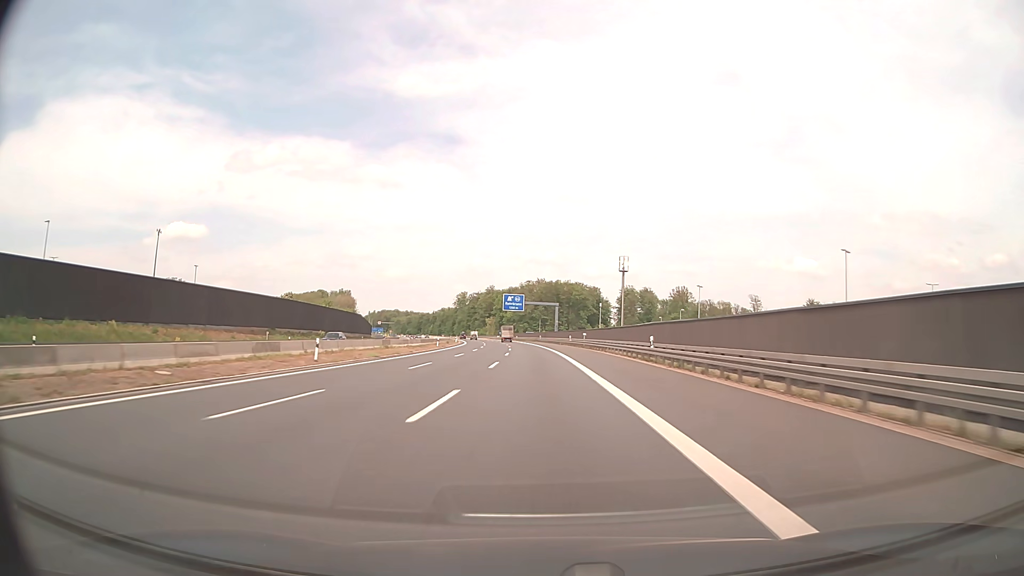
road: motorway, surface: asphalt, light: Day
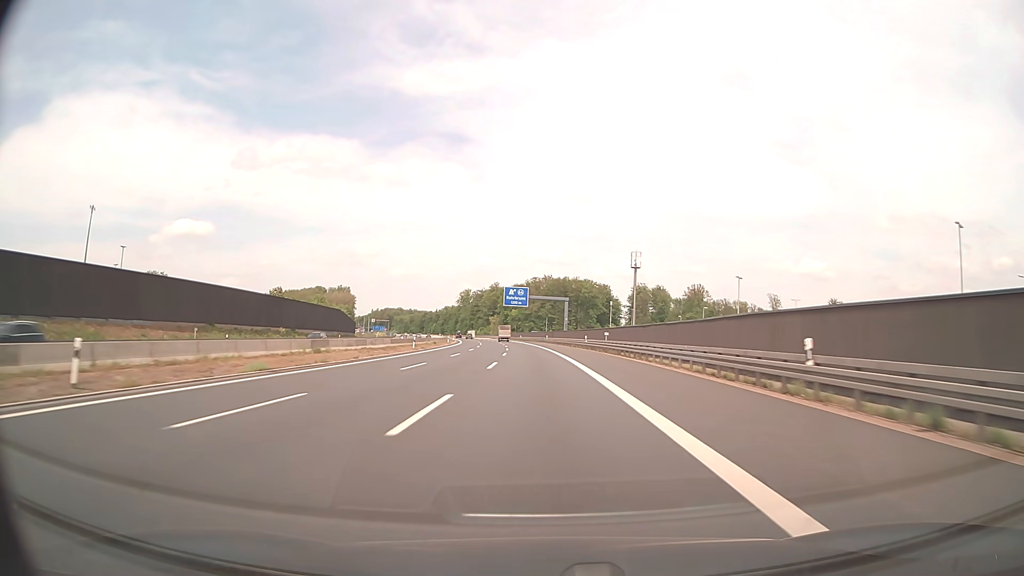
(-0.1, +19.5) m; -1°
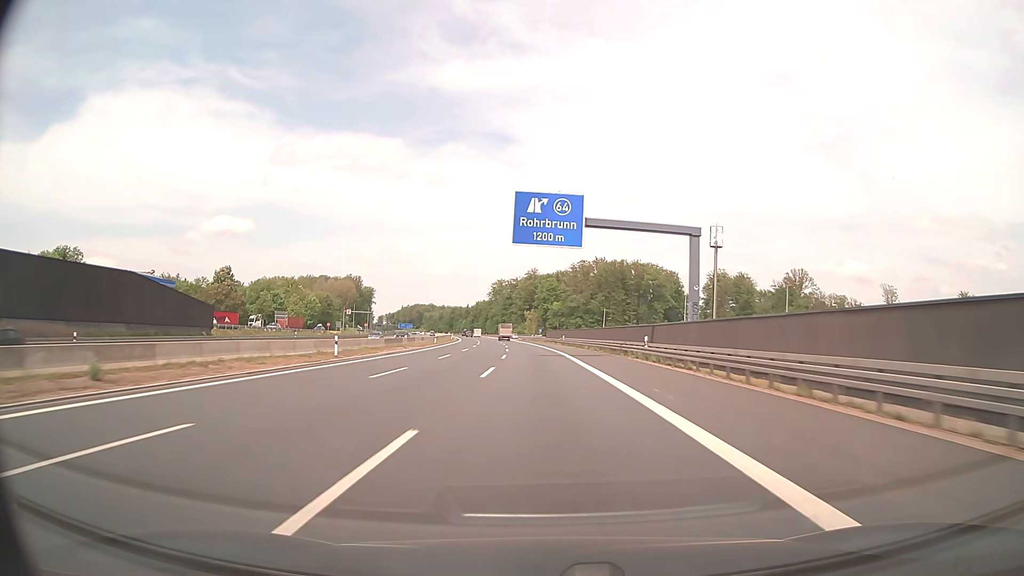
(-2.3, +78.0) m; -4°
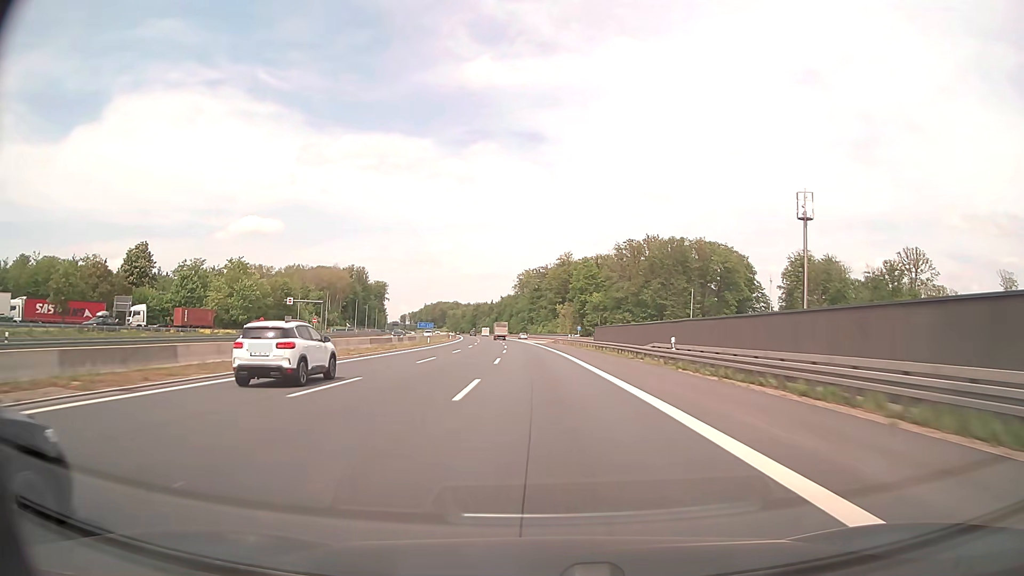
(-1.4, +58.7) m; -3°
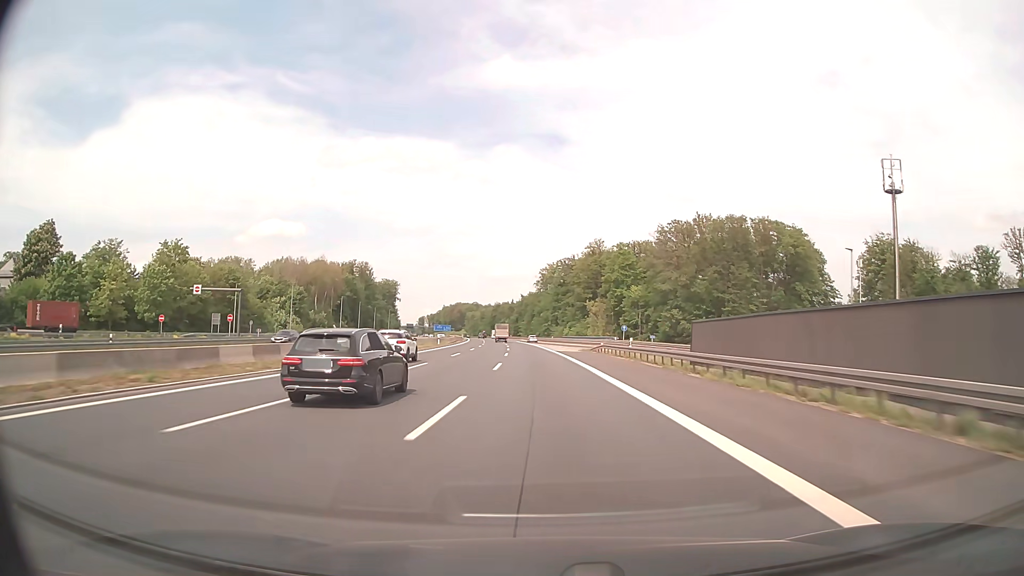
(-0.7, +39.2) m; -2°
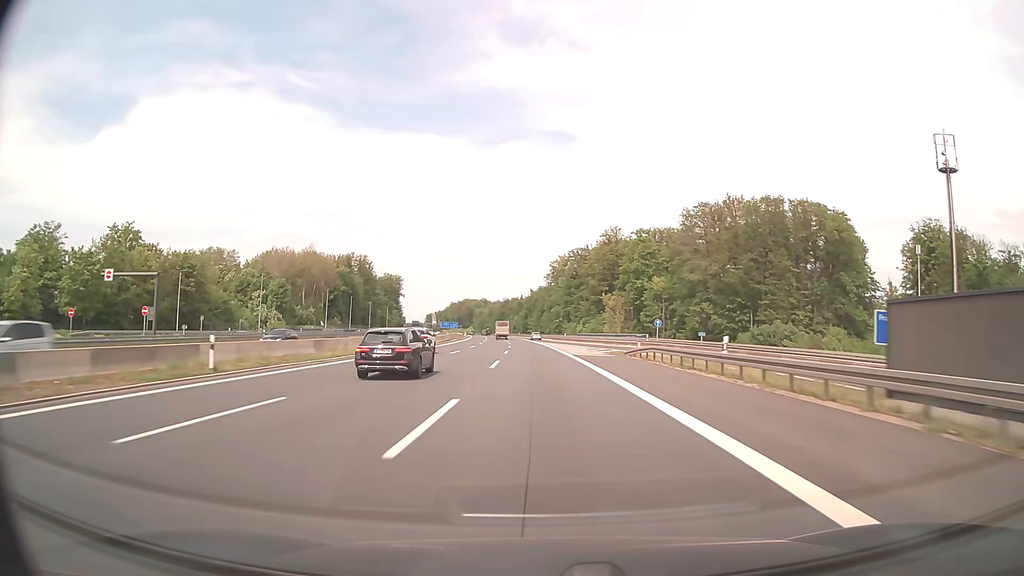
(-0.1, +19.6) m; -1°
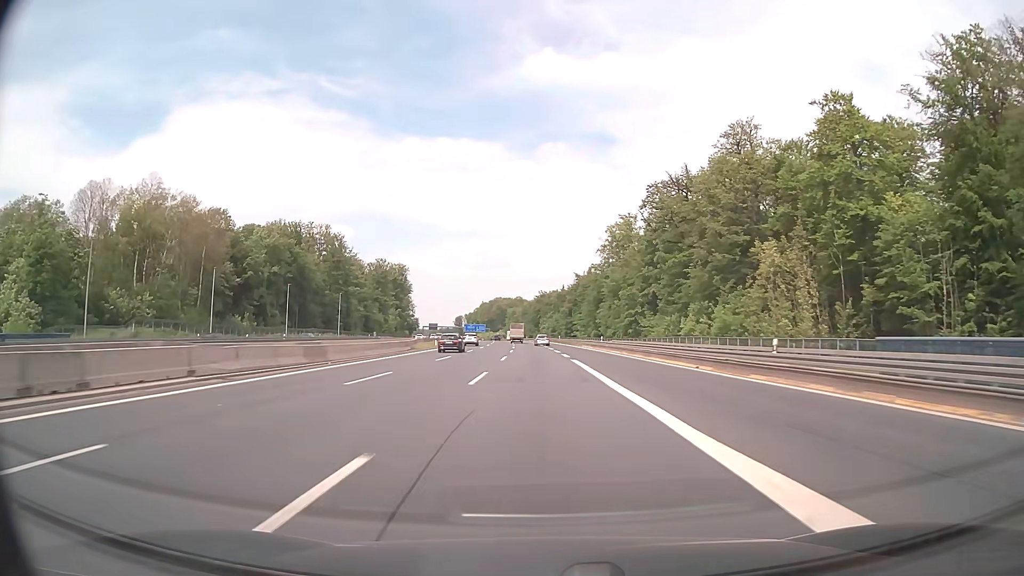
(-3.2, +97.6) m; -4°
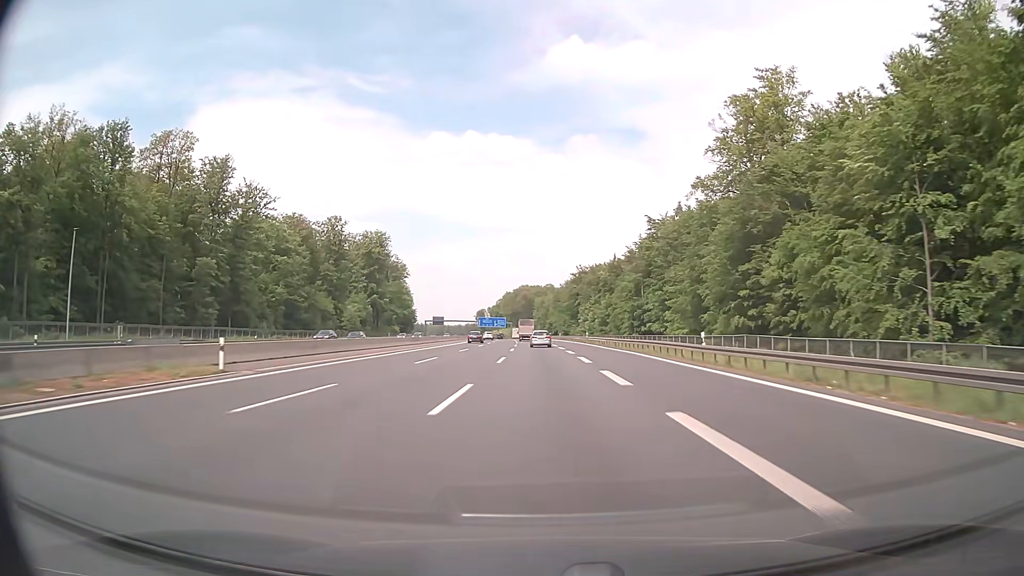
(-2.6, +96.7) m; -3°
(0, +10) (0, +20) (0, +30) (-1, +40) (-1, +50) (-1, +60) (-2, +70) (-2, +80) (-3, +90) (-4, +100) m
